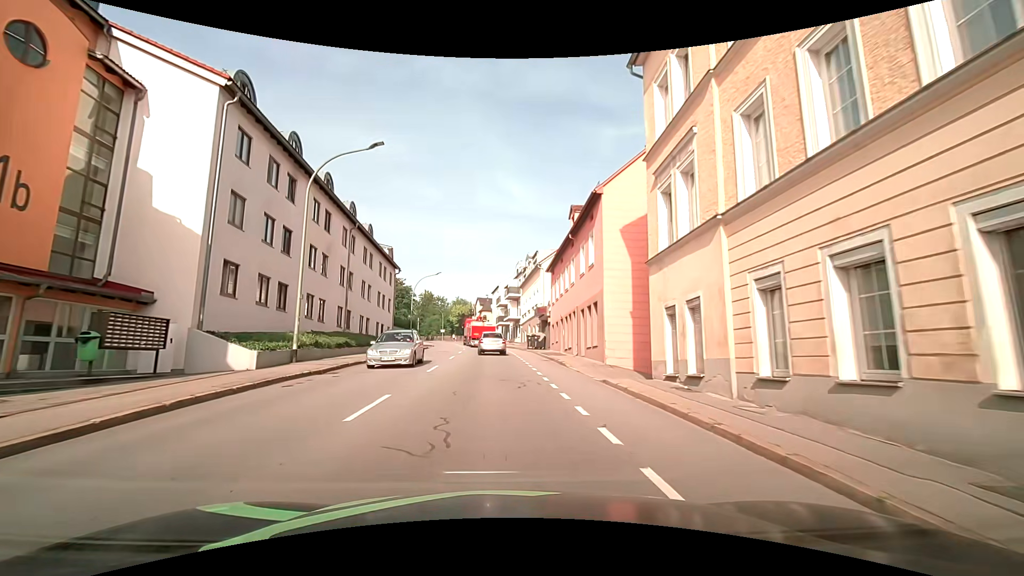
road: tertiary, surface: asphalt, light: Day
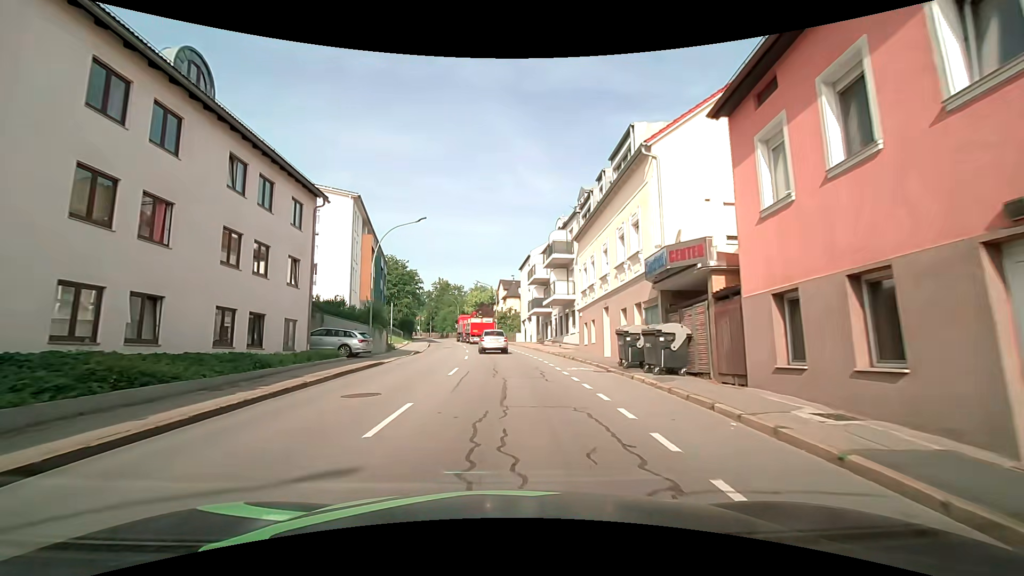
(-0.8, +28.5) m; -2°
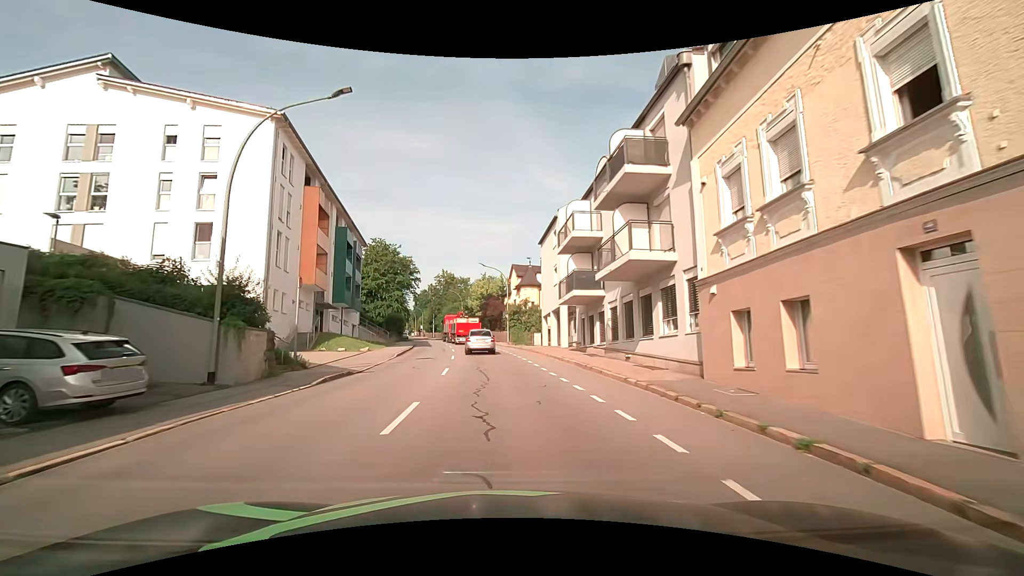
(-0.2, +18.1) m; -2°
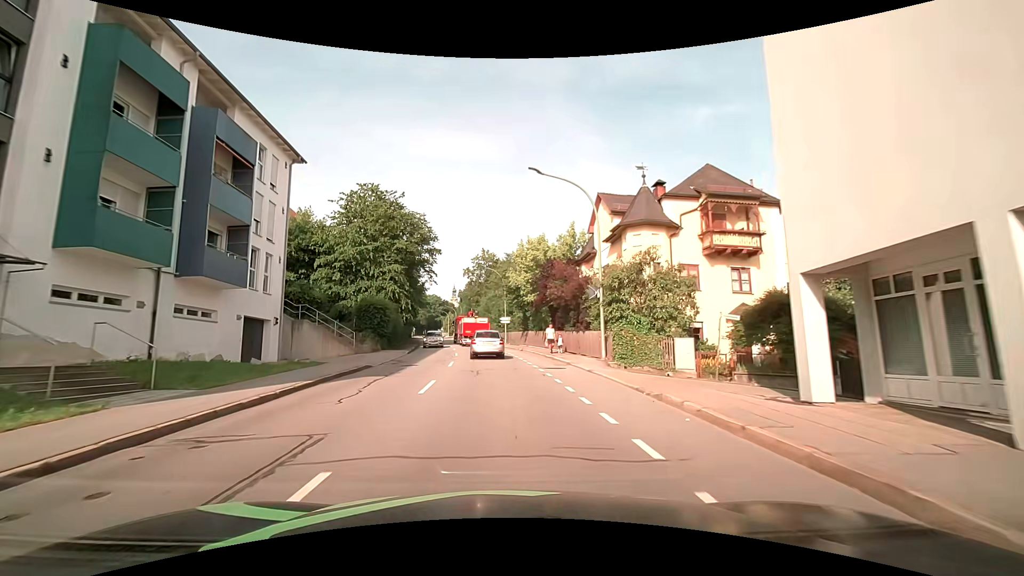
(-1.4, +32.3) m; -6°
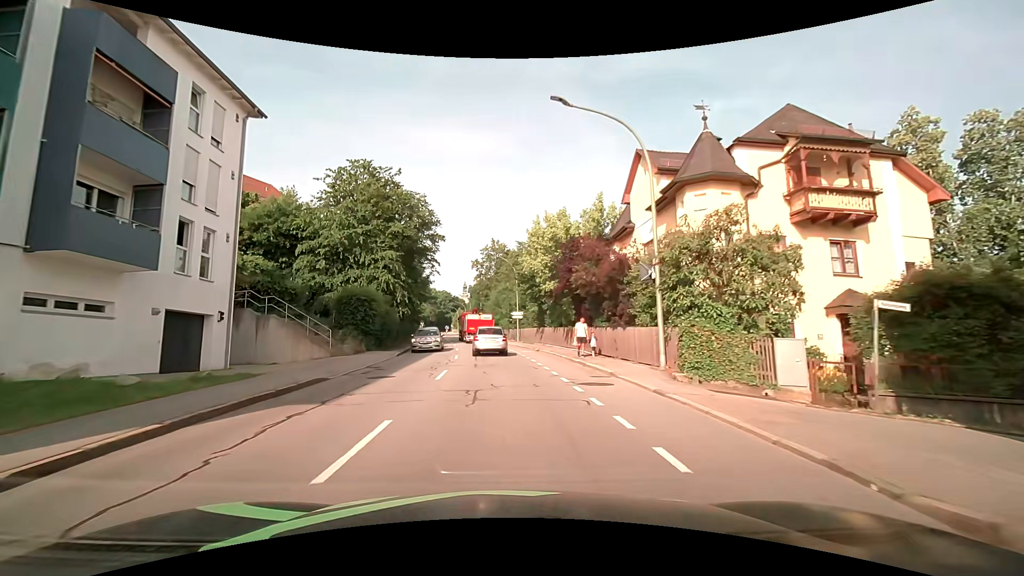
(-0.1, +6.5) m; -1°
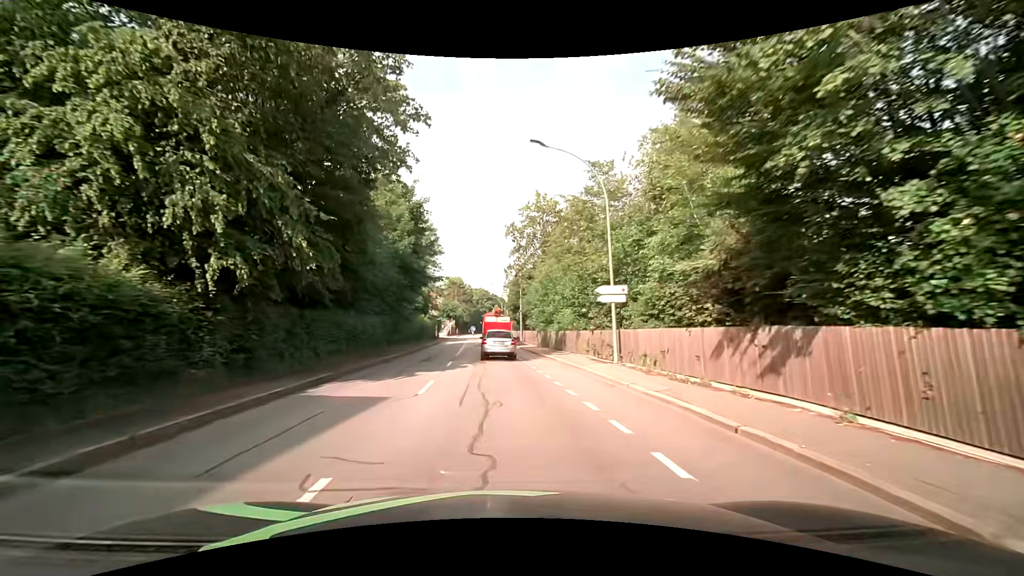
(-1.6, +29.8) m; -5°
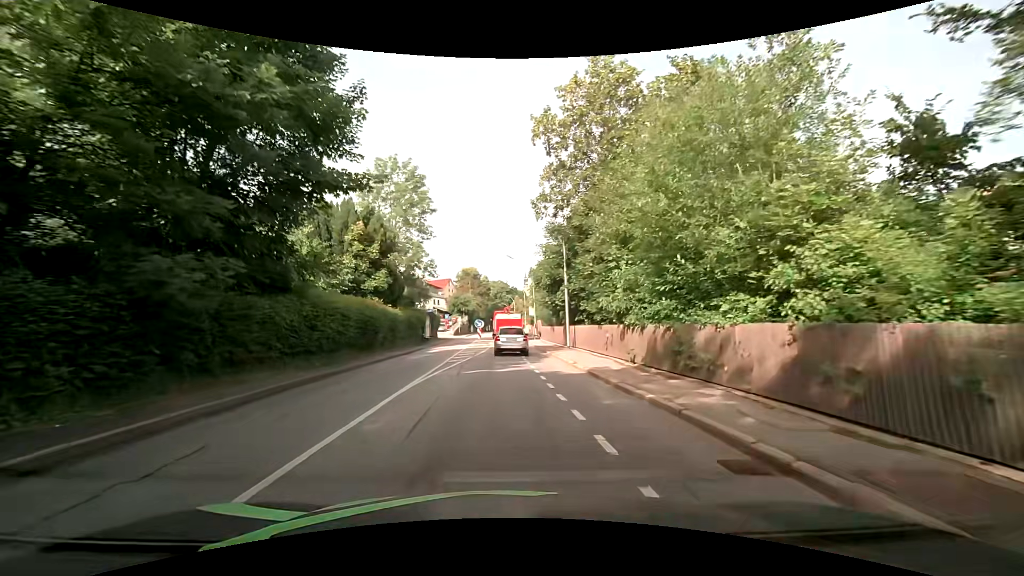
(-0.6, +27.3) m; -1°
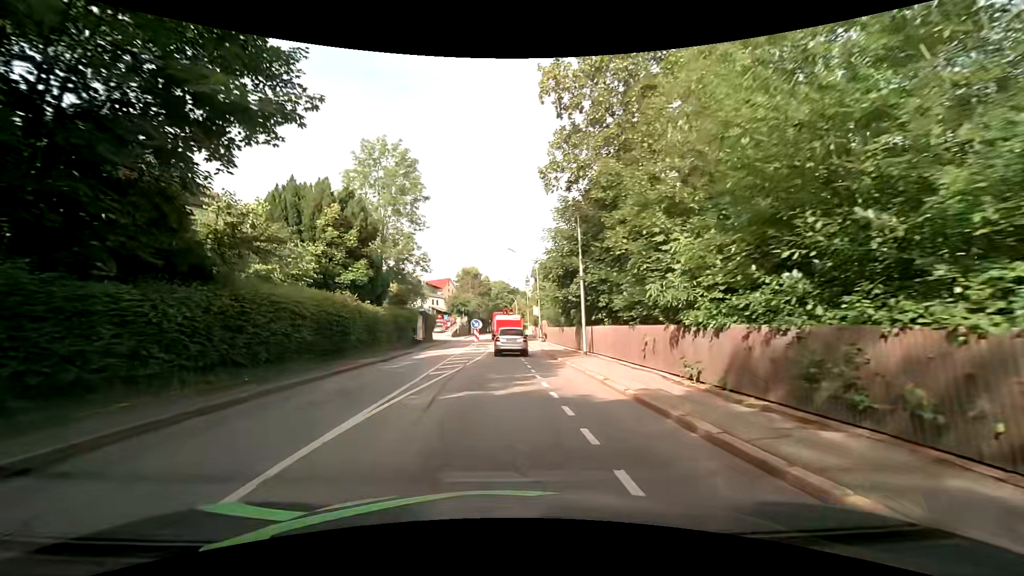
(-0.1, +5.5) m; -2°
(0, +10) (0, +20) (0, +30) (0, +40) (0, +50) (-1, +60) (-1, +70) (-2, +80) (-2, +90) (-2, +100) m
